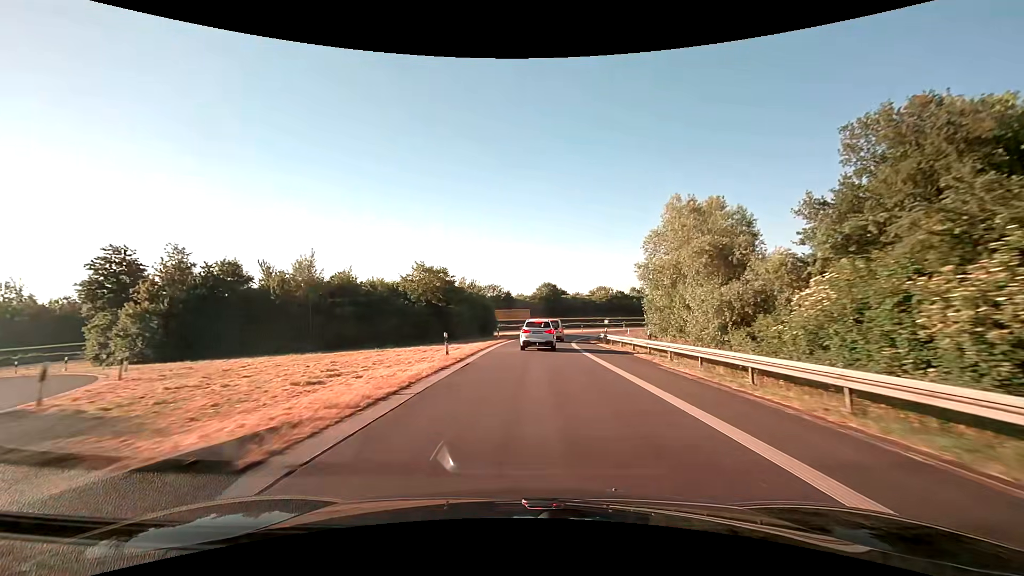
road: motorway_link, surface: asphalt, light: Day
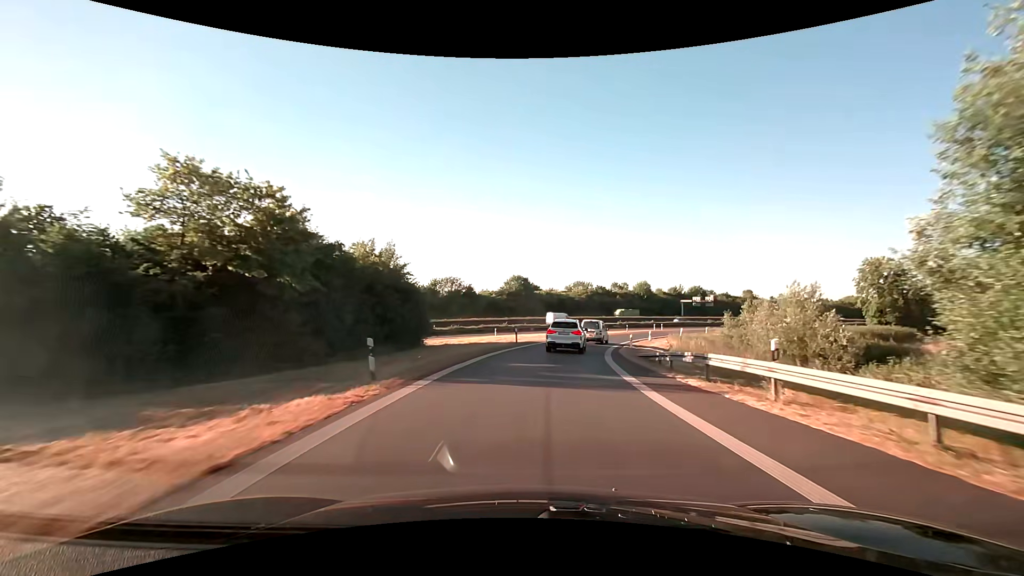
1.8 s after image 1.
(+0.6, +30.9) m; +3°
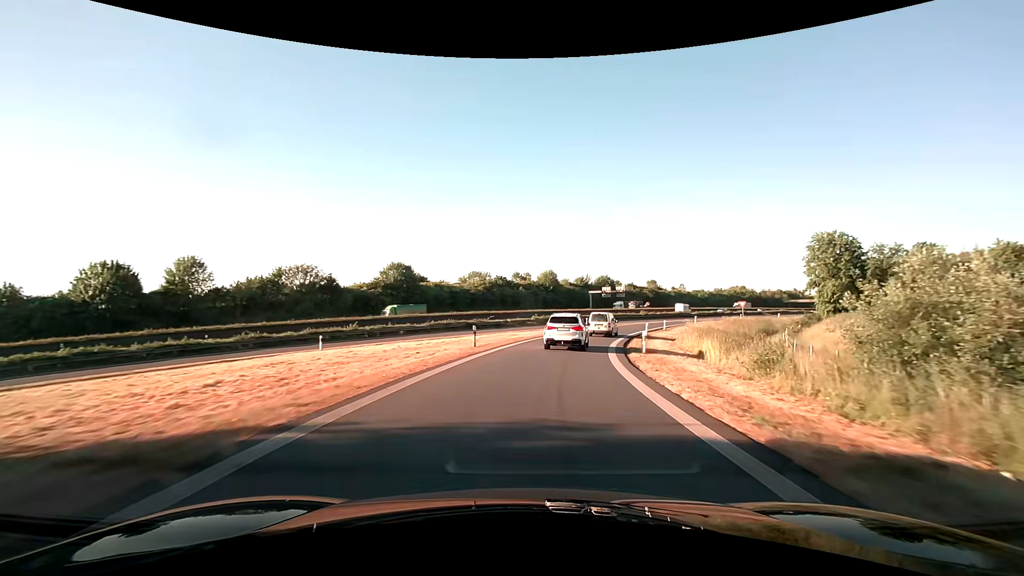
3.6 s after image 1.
(+2.6, +30.7) m; +11°
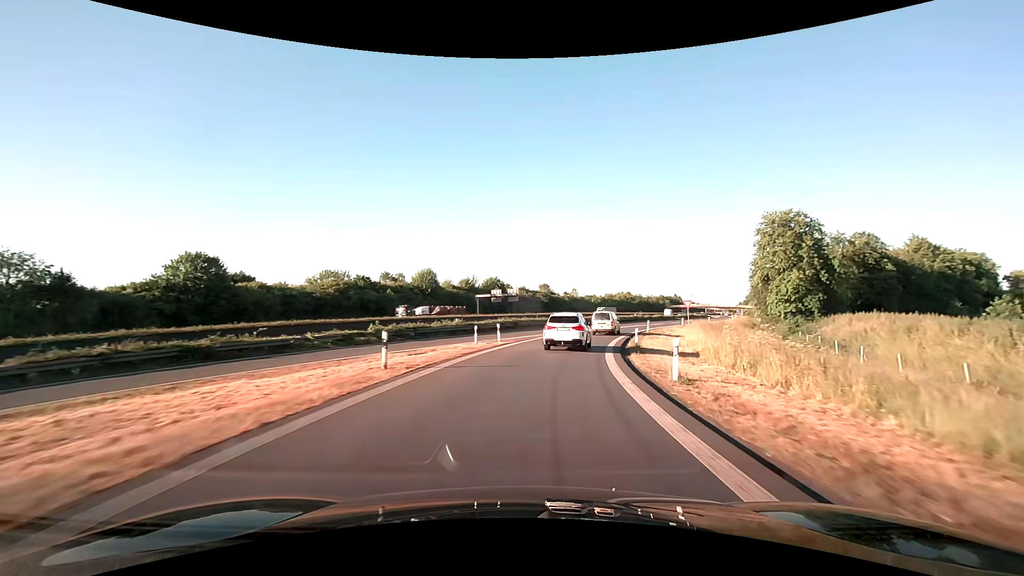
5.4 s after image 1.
(+3.4, +30.4) m; +13°
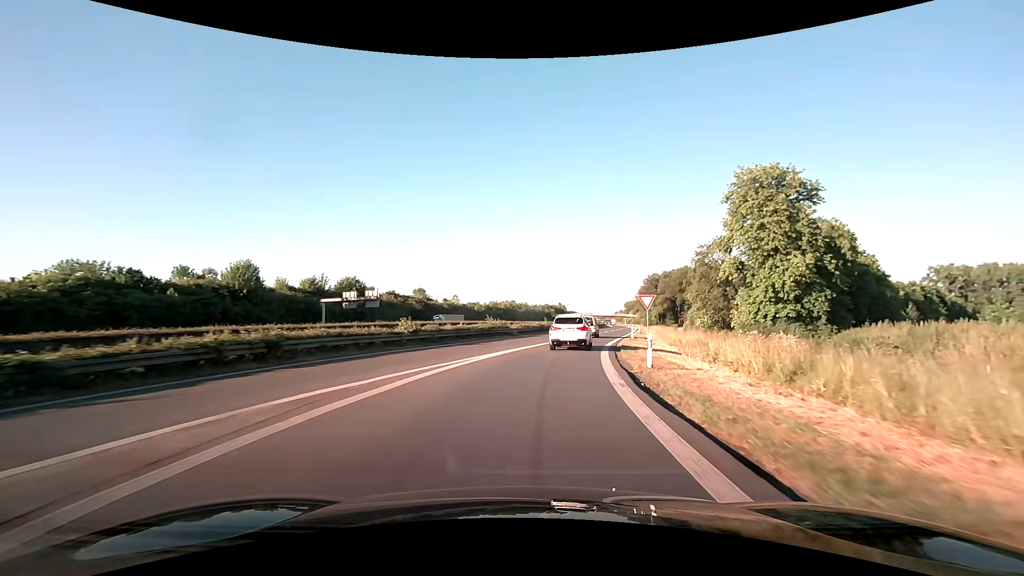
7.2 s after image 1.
(+3.5, +30.1) m; +13°
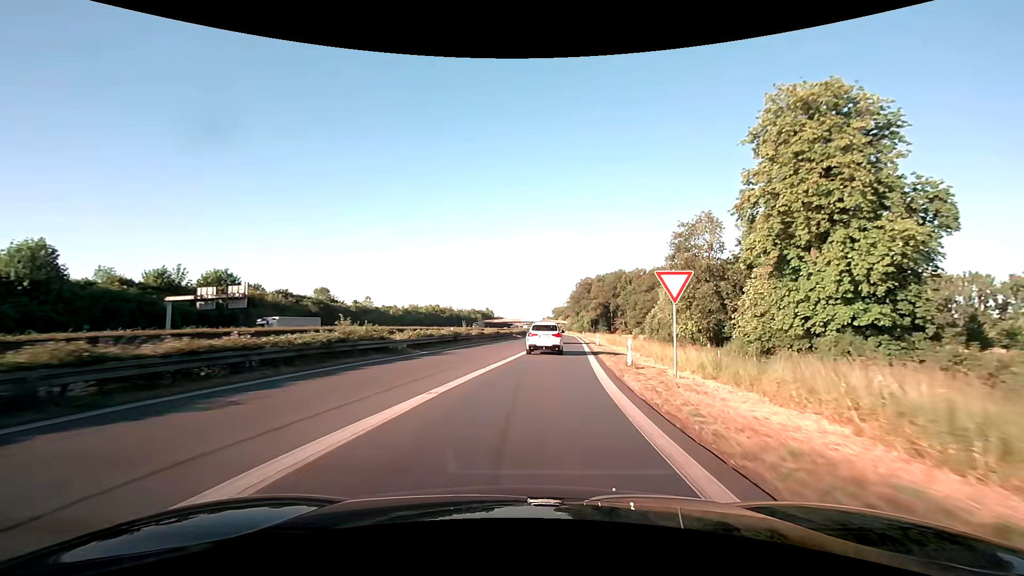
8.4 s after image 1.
(+1.6, +20.4) m; +8°
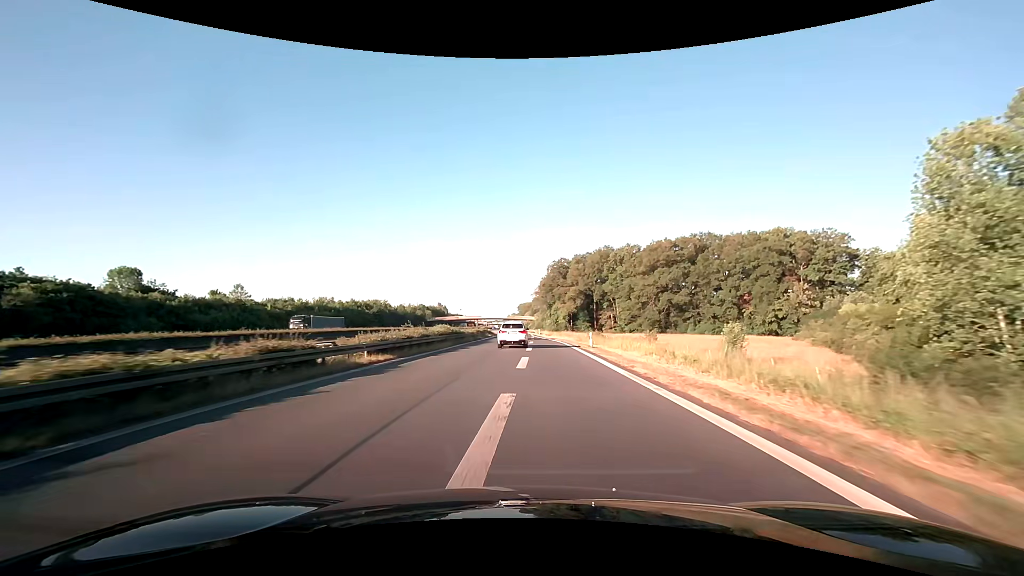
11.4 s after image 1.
(+4.0, +56.1) m; +4°
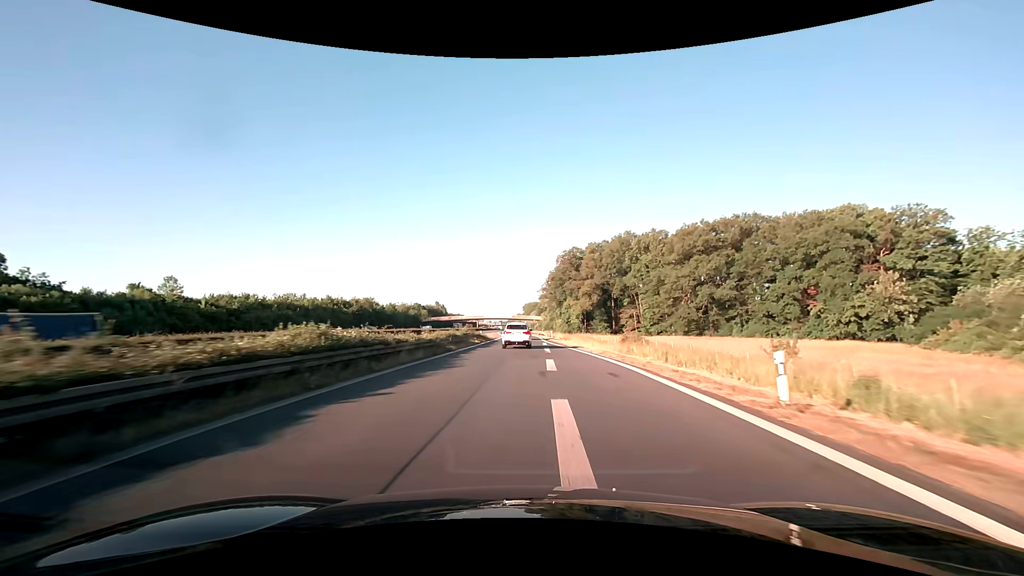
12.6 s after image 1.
(-0.1, +24.8) m; 0°
(0, +10) (0, +20) (0, +30) (-1, +40) (-1, +50) (-1, +60) (-2, +70) (-2, +80) (-3, +90) (-3, +100) m
